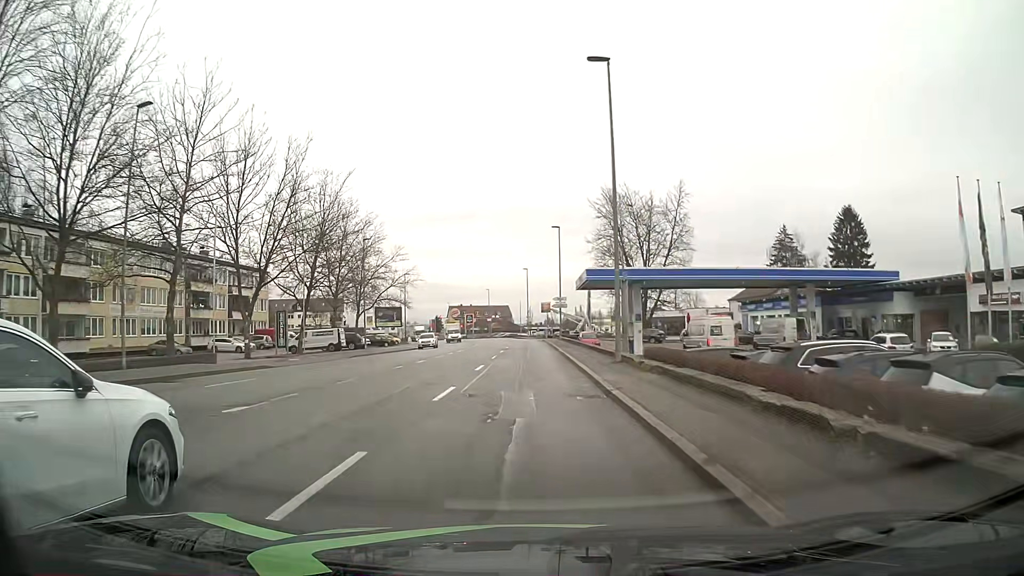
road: tertiary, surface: asphalt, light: Day
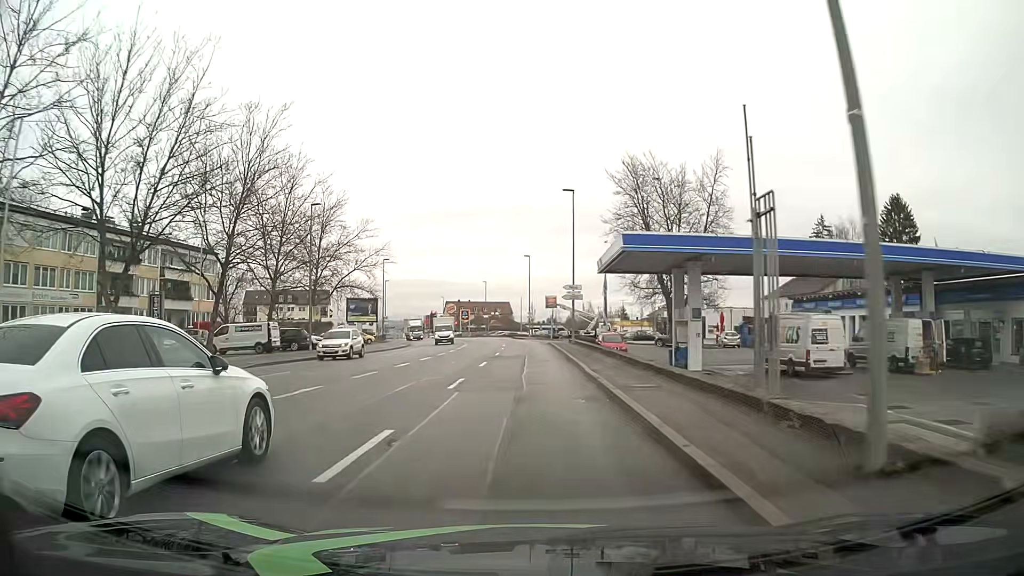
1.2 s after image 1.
(+0.1, +16.3) m; 0°
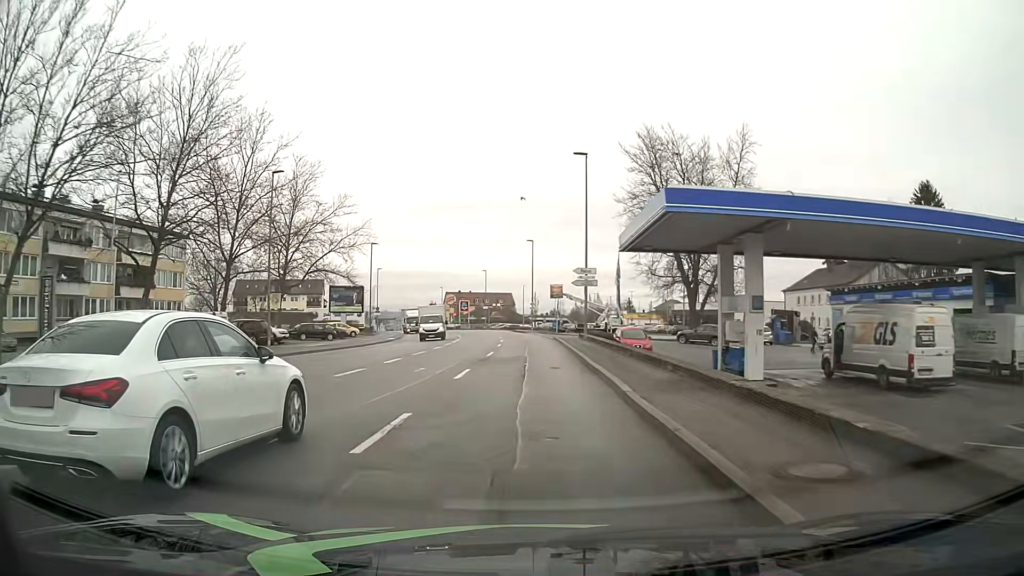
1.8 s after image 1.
(0.0, +8.2) m; 0°
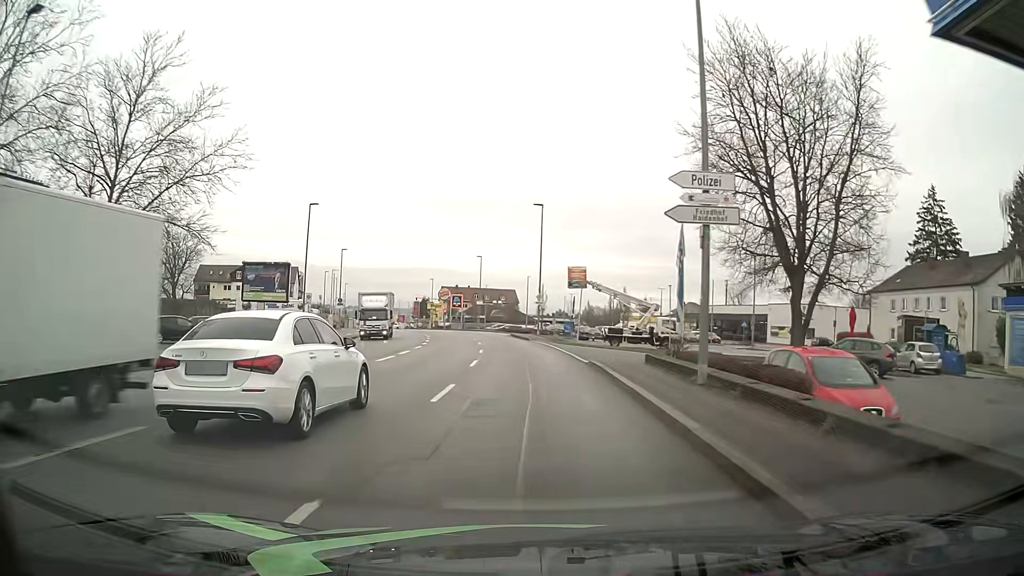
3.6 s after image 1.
(-0.2, +24.2) m; -1°
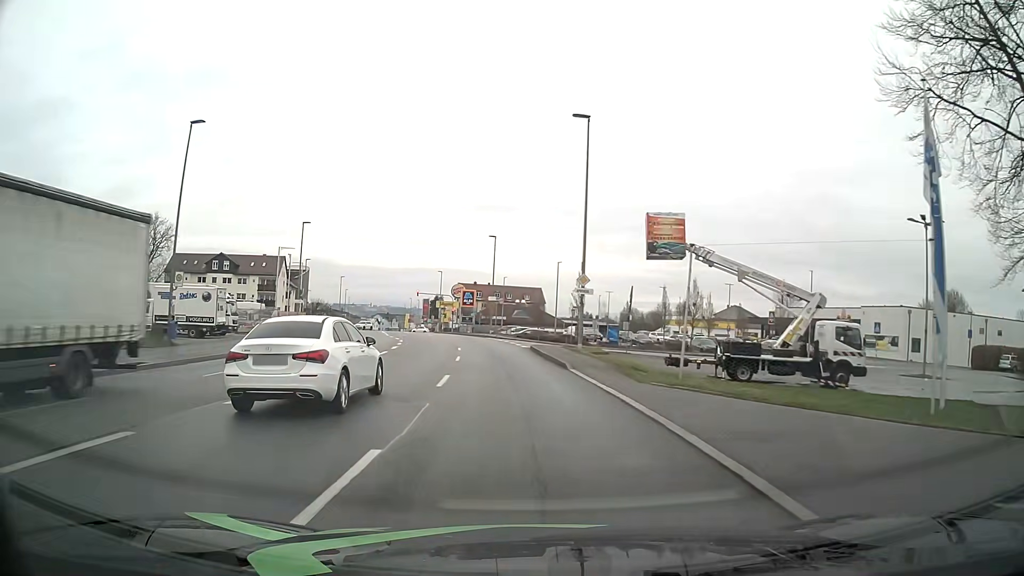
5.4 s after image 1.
(-0.2, +23.7) m; -2°
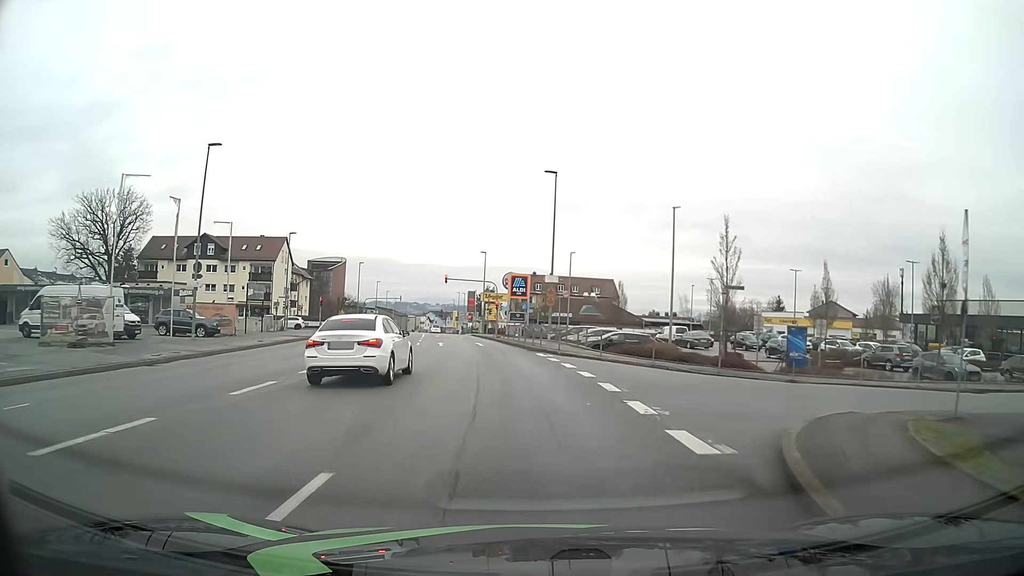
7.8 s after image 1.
(-1.2, +29.3) m; -5°
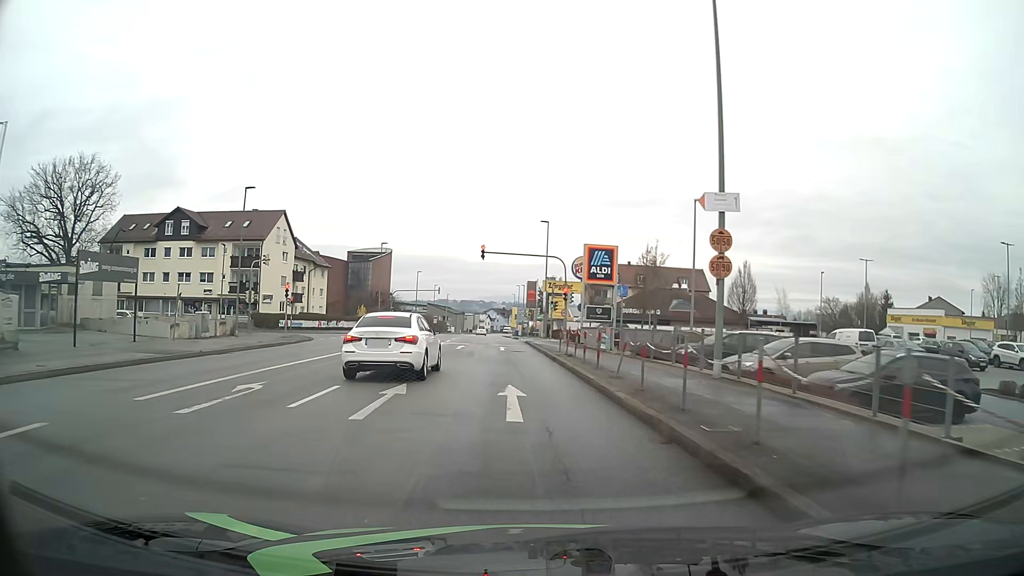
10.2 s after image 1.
(-1.3, +25.4) m; -5°
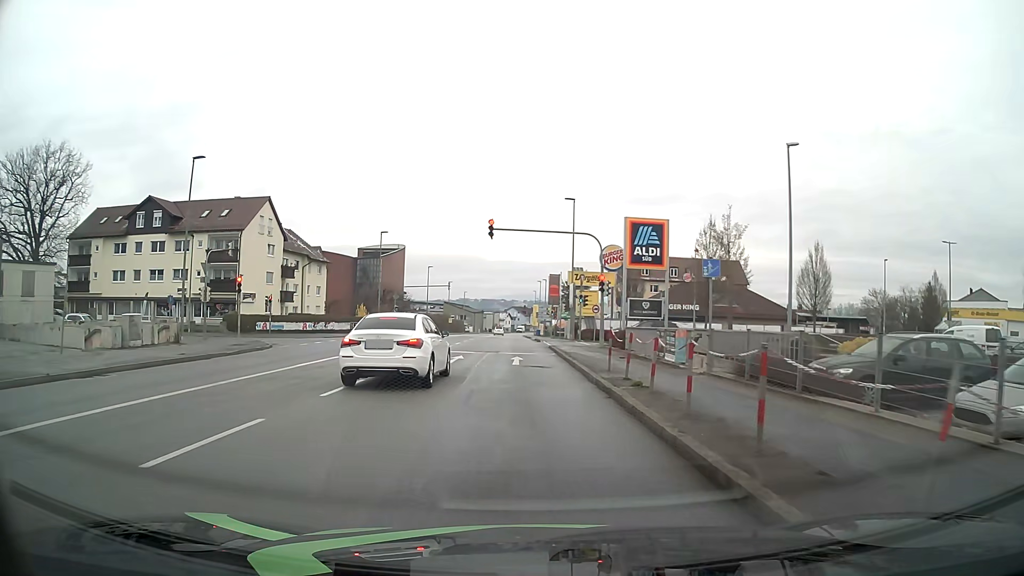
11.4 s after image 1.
(-0.2, +10.3) m; -3°
(0, +10) (0, +20) (0, +30) (0, +40) (-1, +50) (-1, +60) (-1, +70) (-1, +80) (-1, +90) (-2, +100) m
